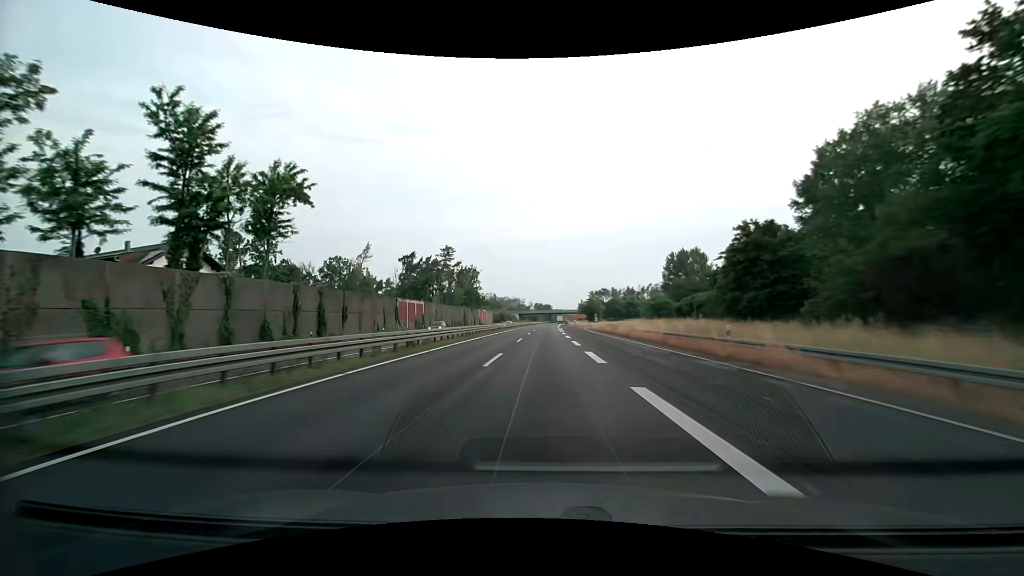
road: trunk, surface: asphalt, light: Day
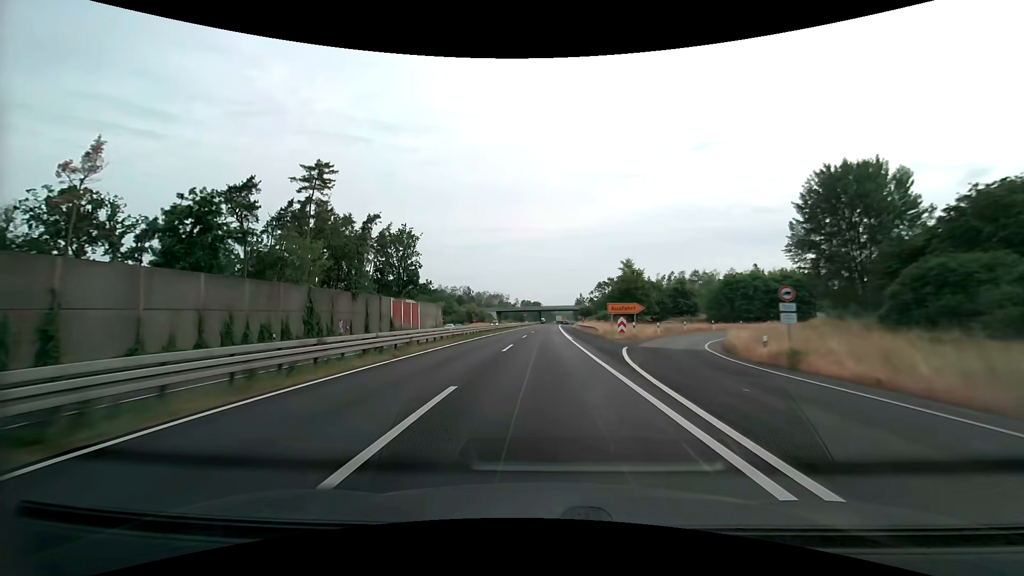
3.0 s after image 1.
(+0.7, +82.5) m; +1°
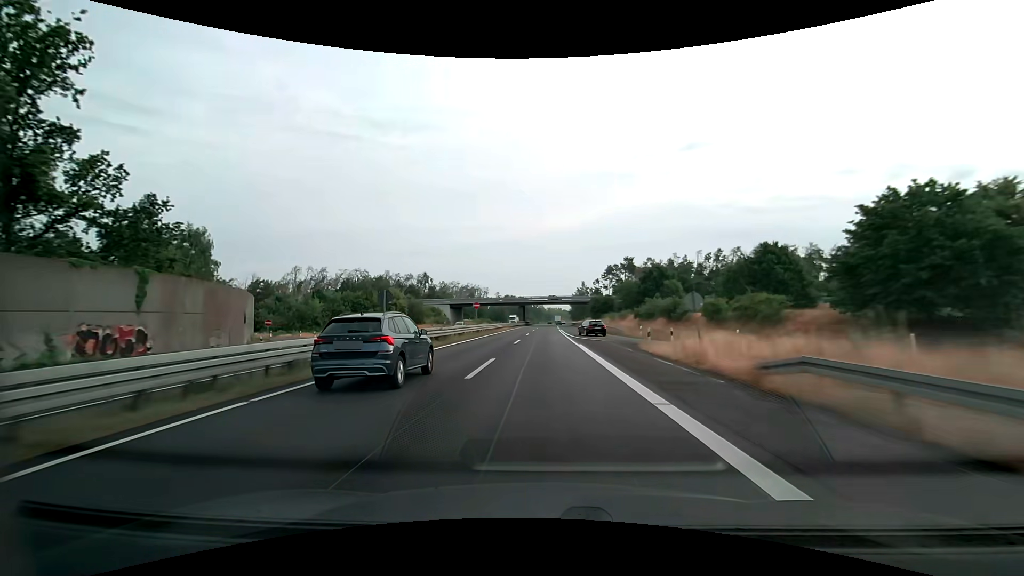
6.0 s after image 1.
(+1.0, +82.4) m; +1°
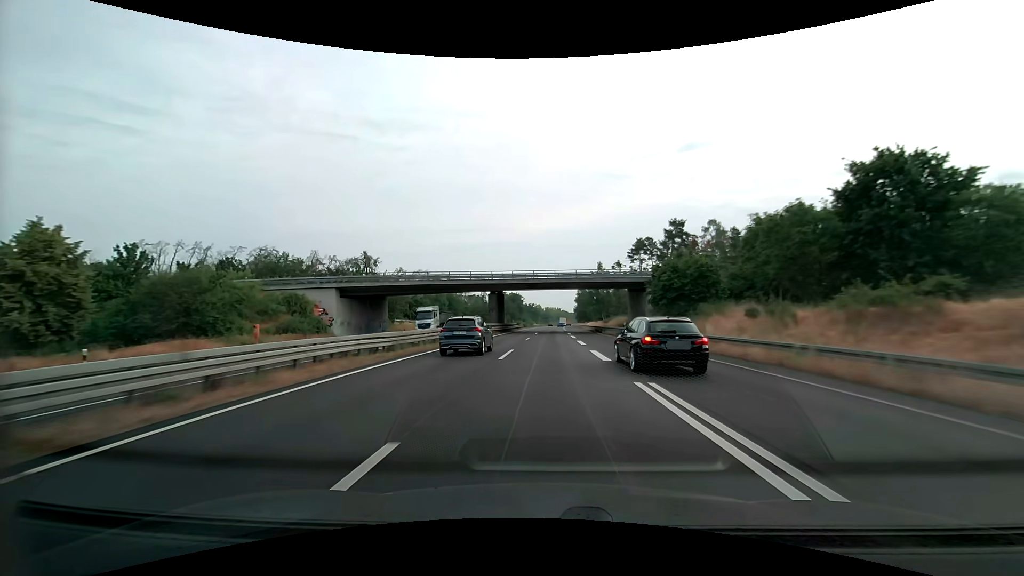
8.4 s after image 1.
(+0.4, +66.0) m; 0°
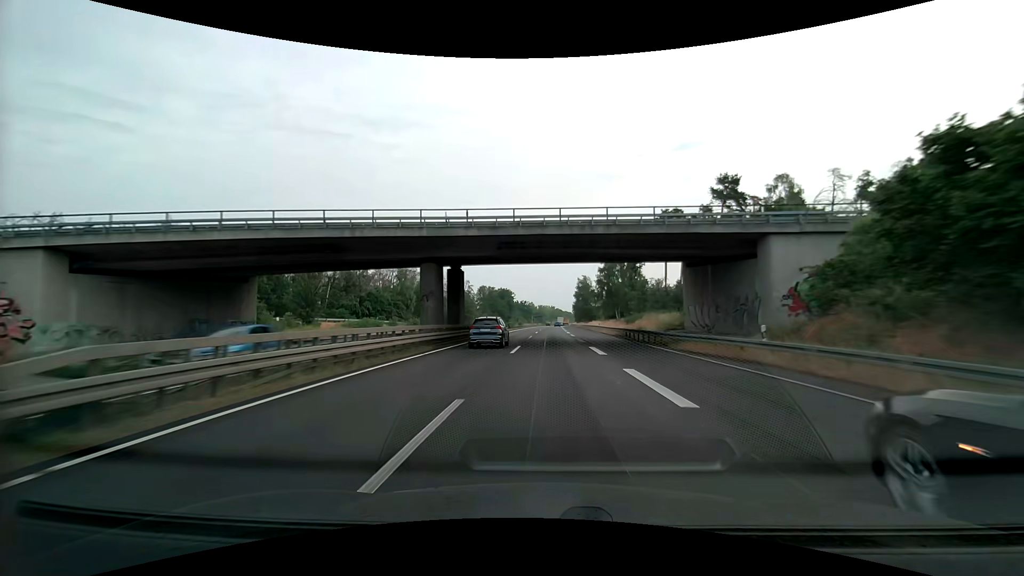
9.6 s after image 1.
(+0.1, +33.0) m; +1°
